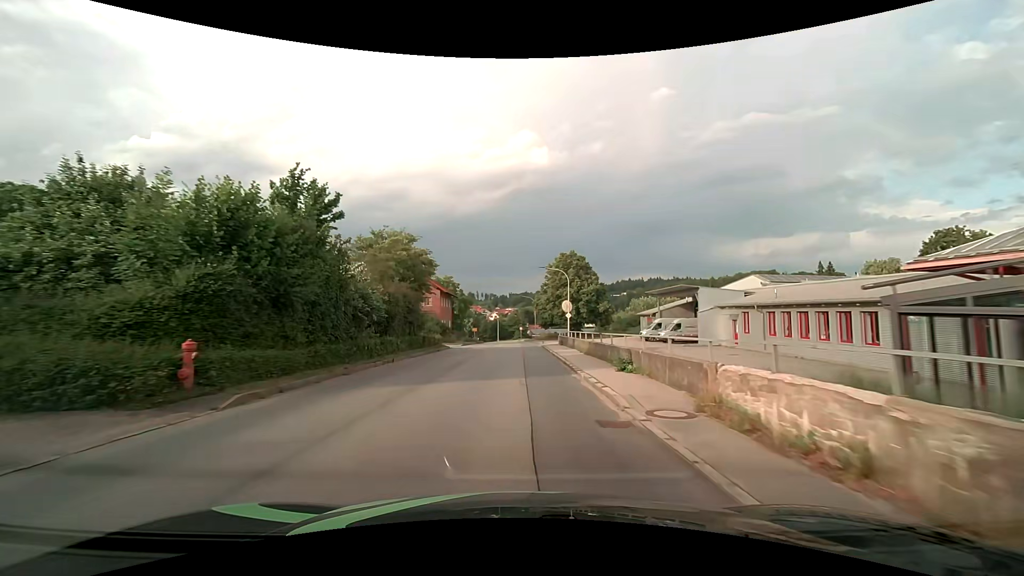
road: tertiary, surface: asphalt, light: Day
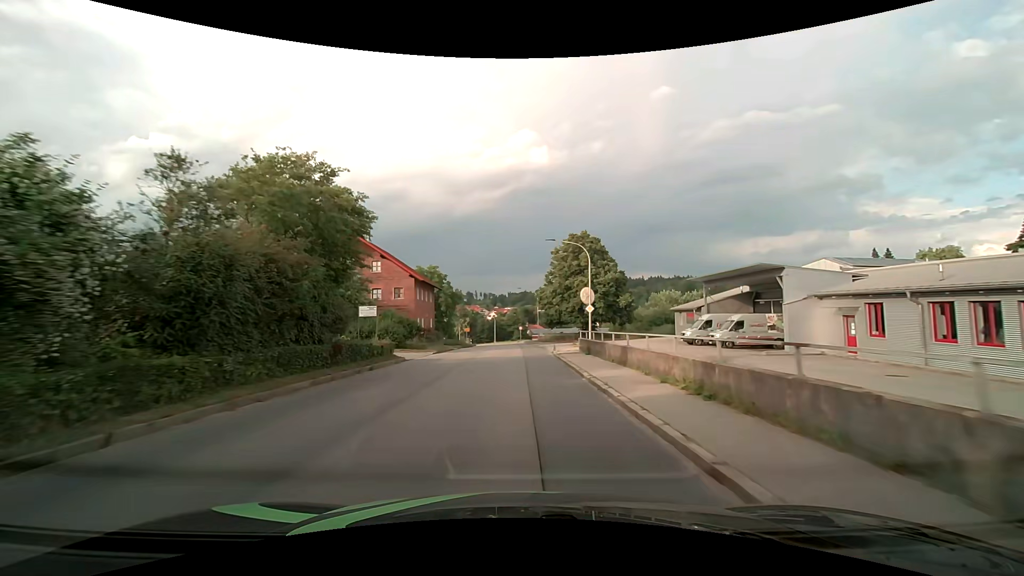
(0.0, +14.6) m; 0°
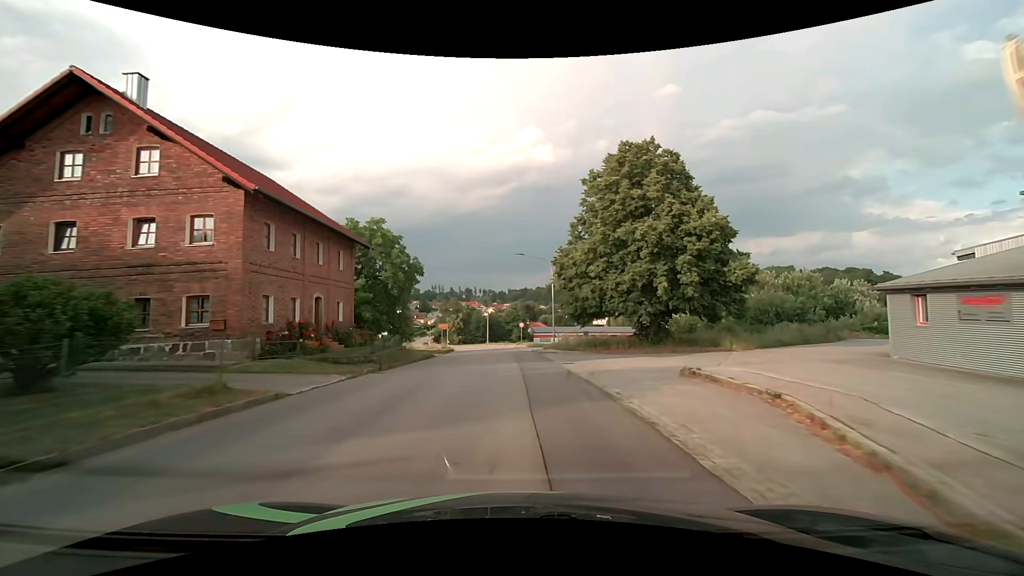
(-0.1, +29.0) m; 0°
(0, +10) (0, +20) (-1, +30) (-1, +40) (-2, +50) (-3, +60) (-4, +70) (-6, +80) (-8, +89) (-10, +99) m
